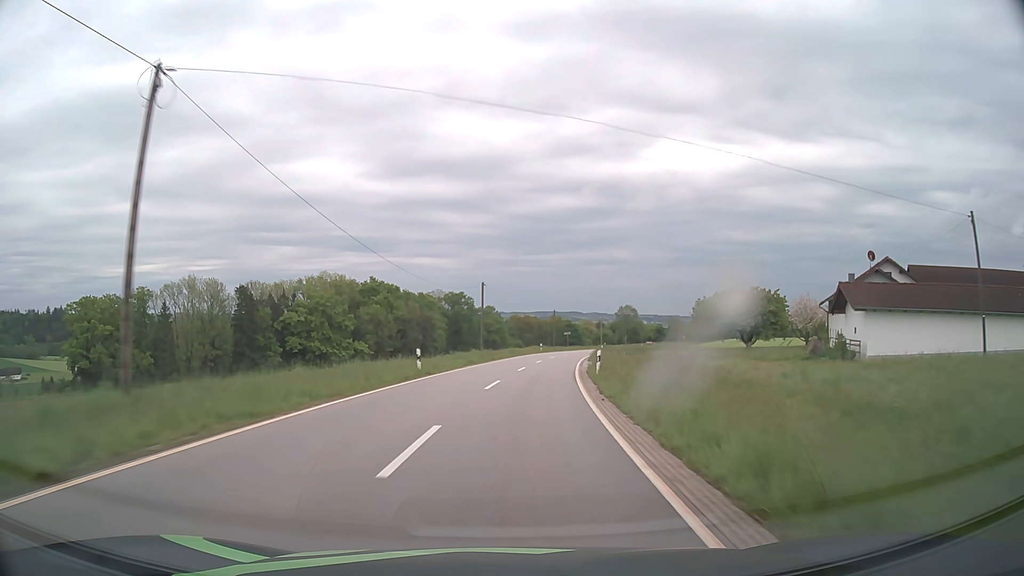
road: tertiary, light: Day
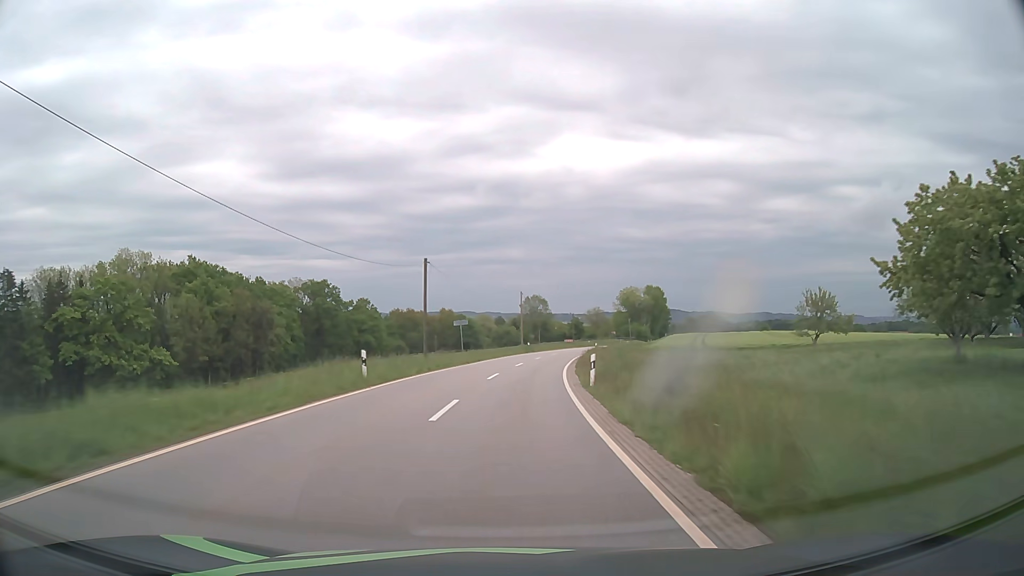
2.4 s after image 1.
(+5.2, +55.4) m; +9°
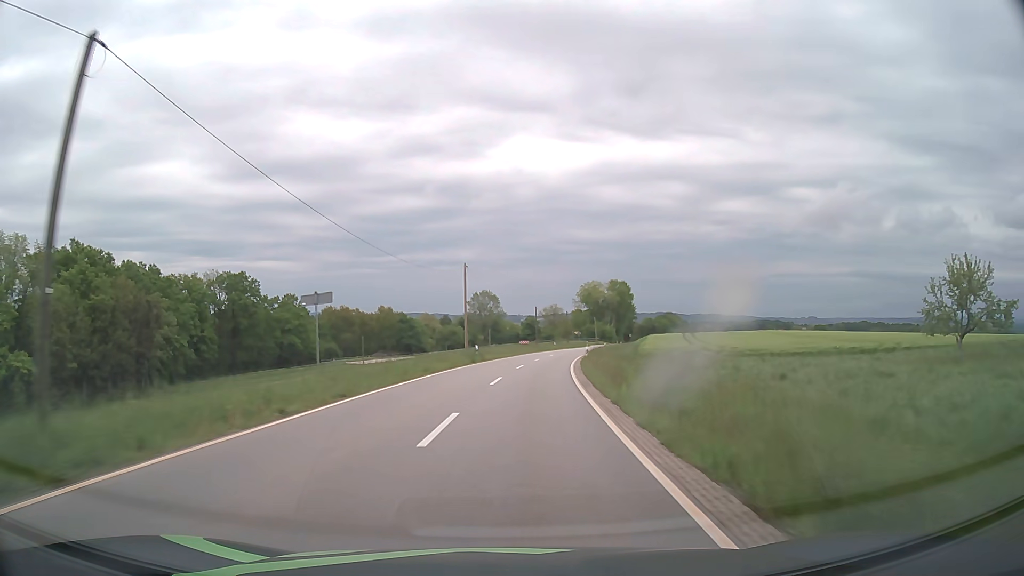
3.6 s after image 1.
(+0.8, +26.8) m; +4°
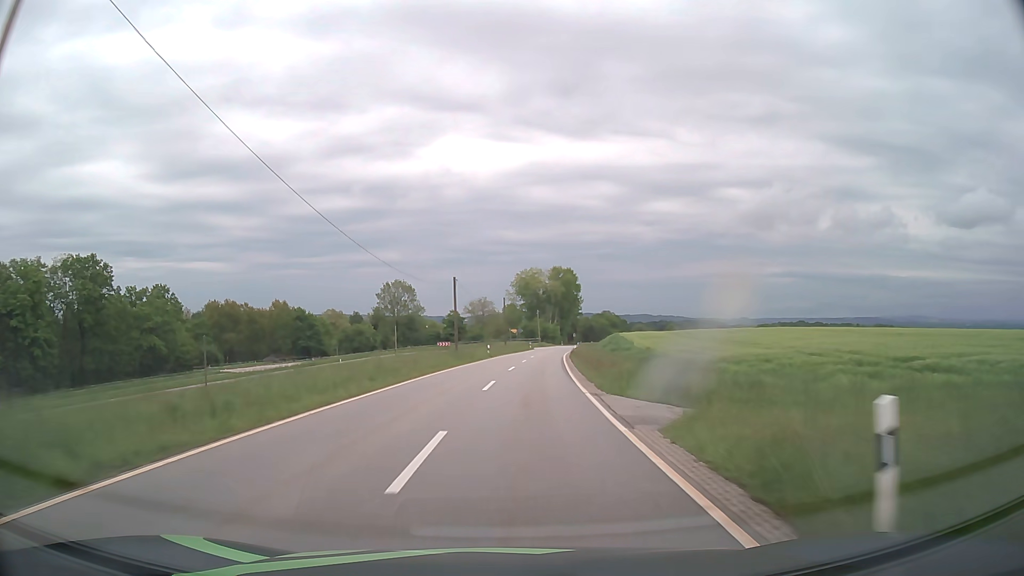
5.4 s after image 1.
(+2.3, +38.7) m; +6°
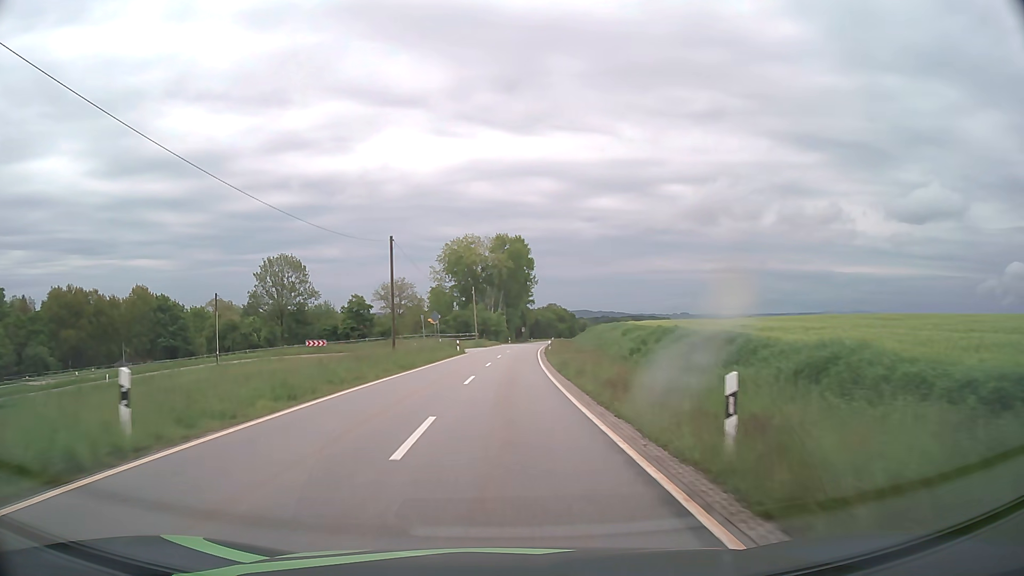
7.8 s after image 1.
(+2.6, +46.6) m; +6°
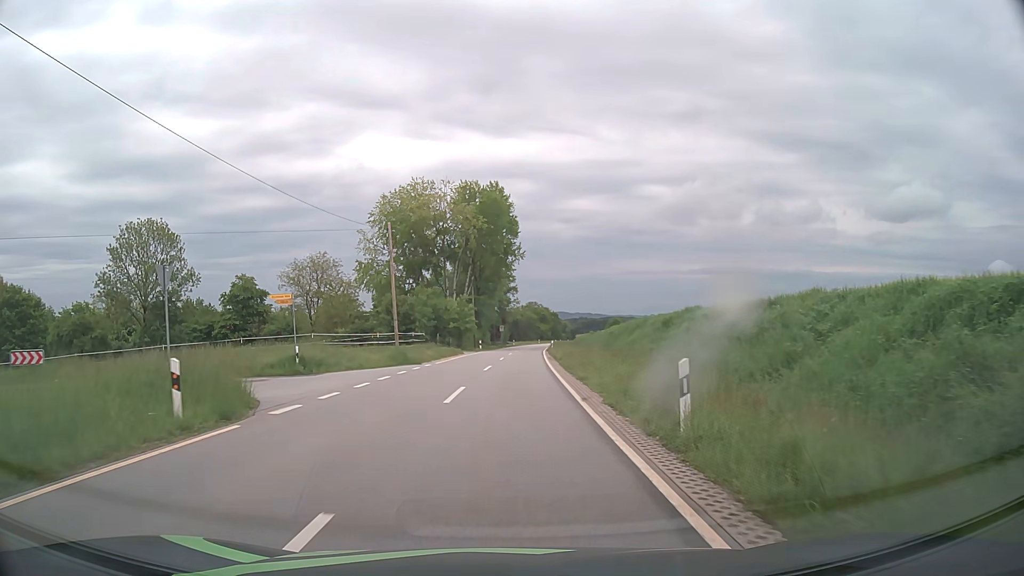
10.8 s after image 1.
(+0.6, +41.9) m; +2°
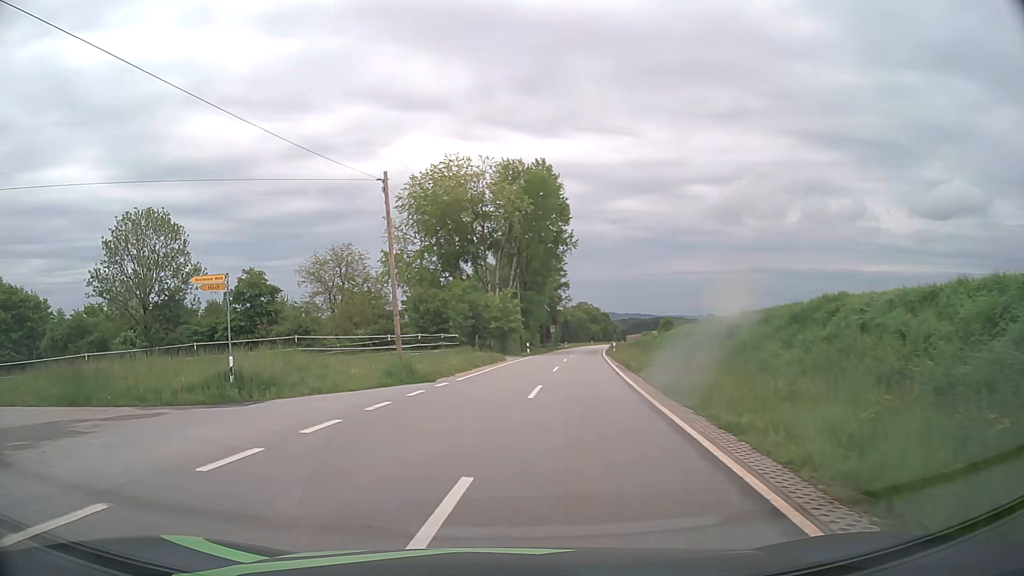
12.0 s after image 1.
(0.0, +10.4) m; -3°
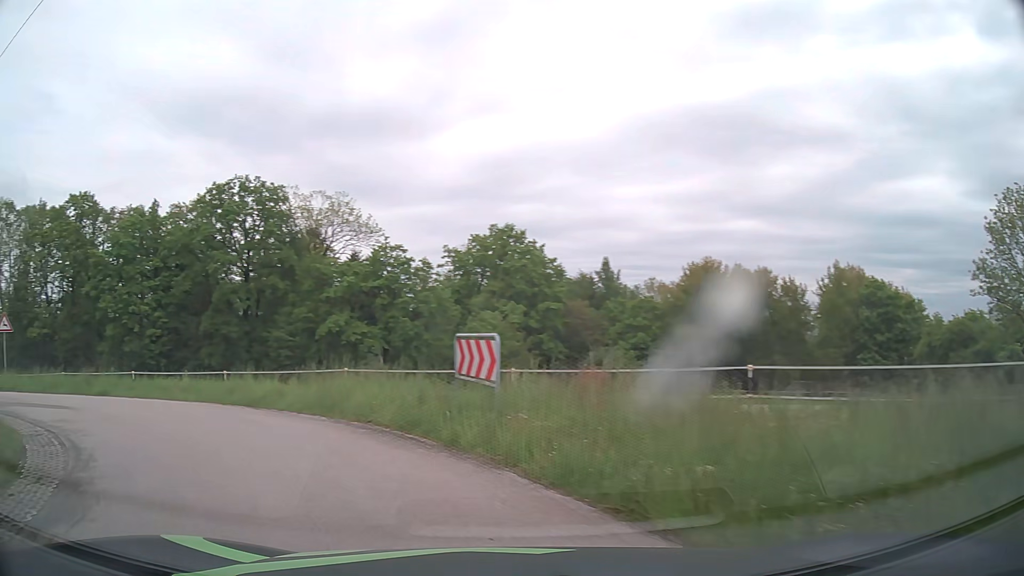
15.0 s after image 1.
(-8.5, +13.1) m; -76°
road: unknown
(-3, +9) (-11, +16) (-20, +19) (-30, +21) (-40, +24) (-50, +26) (-59, +28) (-69, +30) (-79, +32) (-89, +35) m
